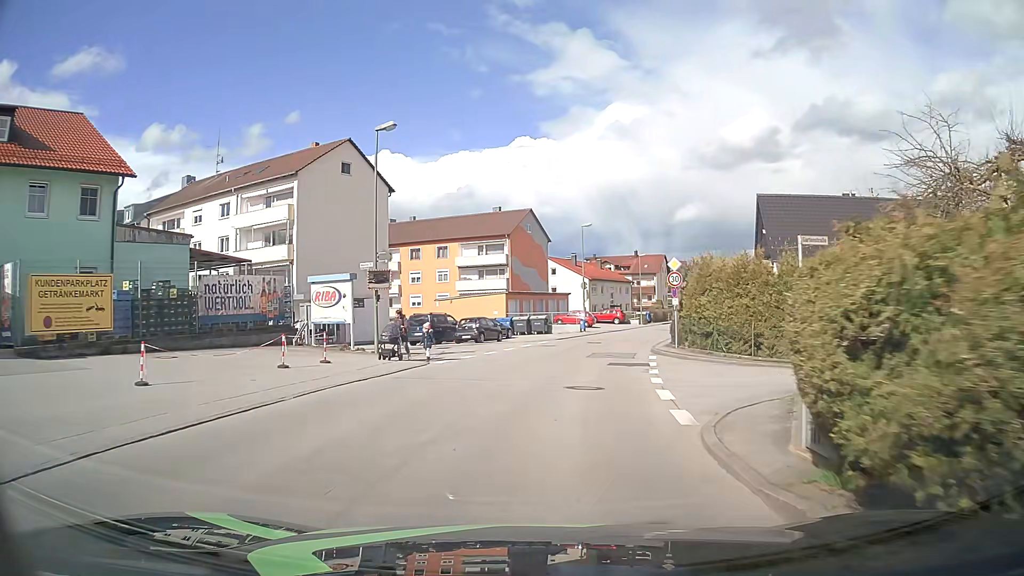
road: unclassified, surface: asphalt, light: Day
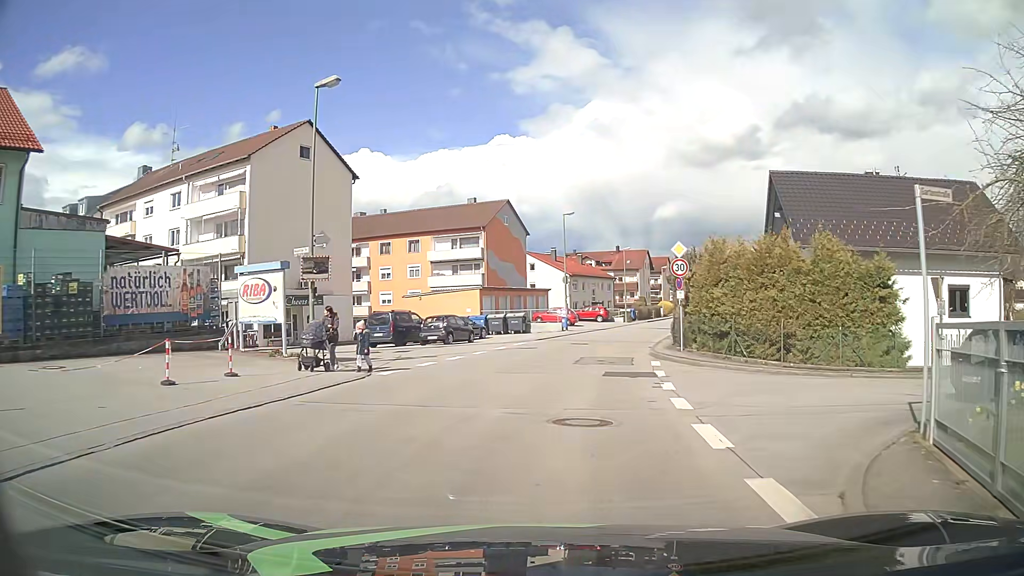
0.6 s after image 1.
(+0.1, +4.8) m; +2°
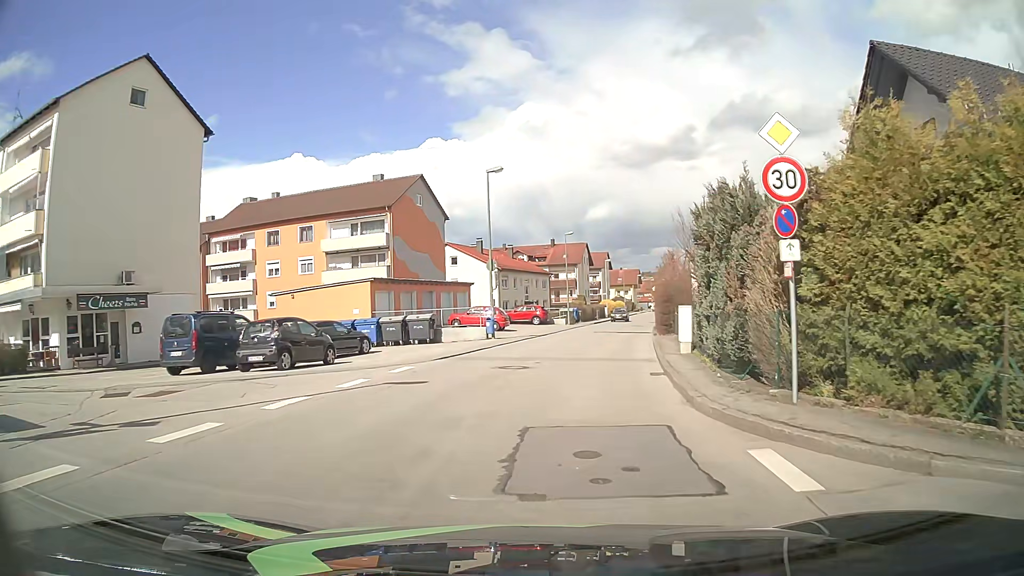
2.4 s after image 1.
(+0.7, +14.3) m; +6°
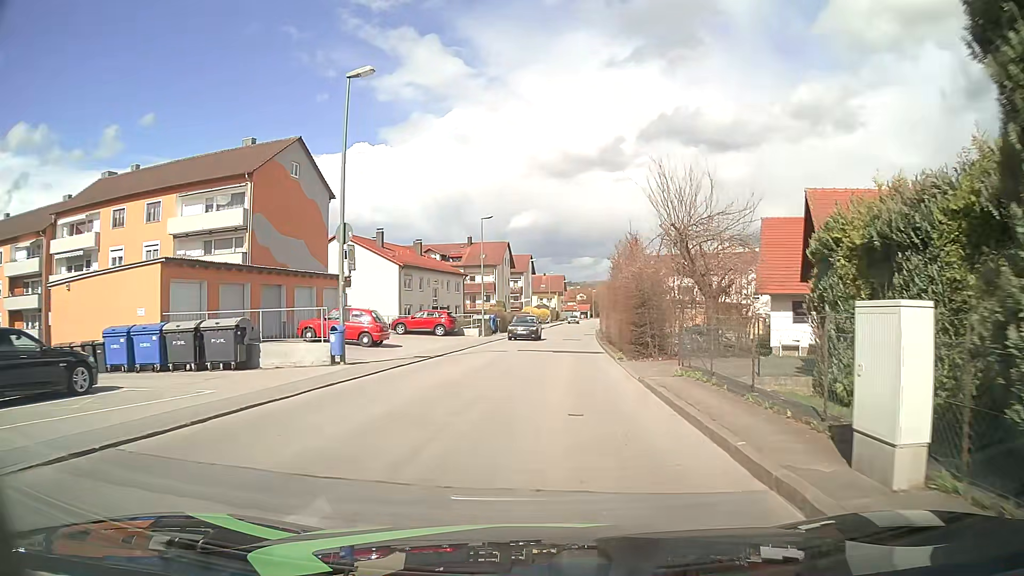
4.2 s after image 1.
(+0.8, +14.2) m; +7°
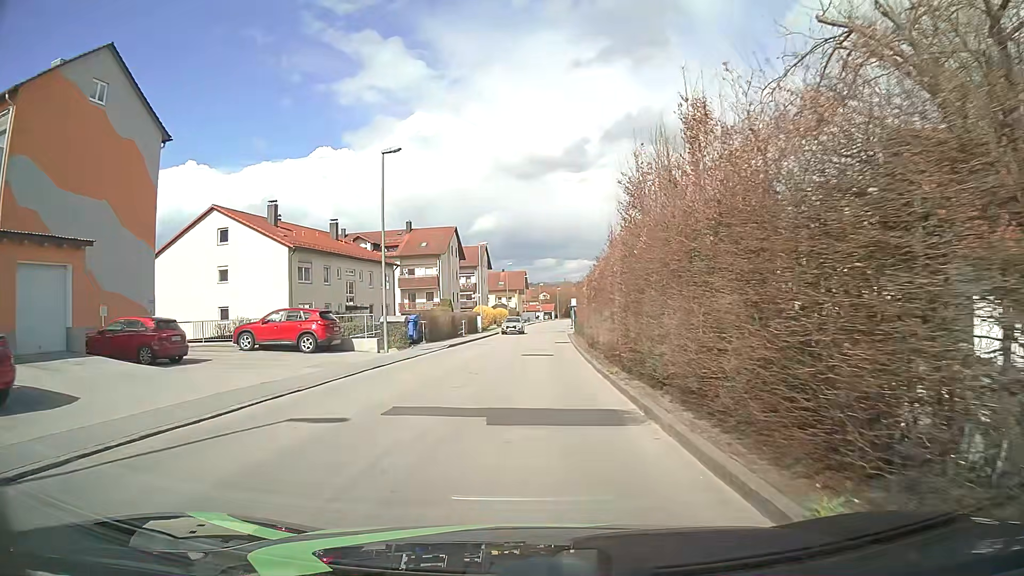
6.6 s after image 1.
(+1.0, +19.1) m; +4°
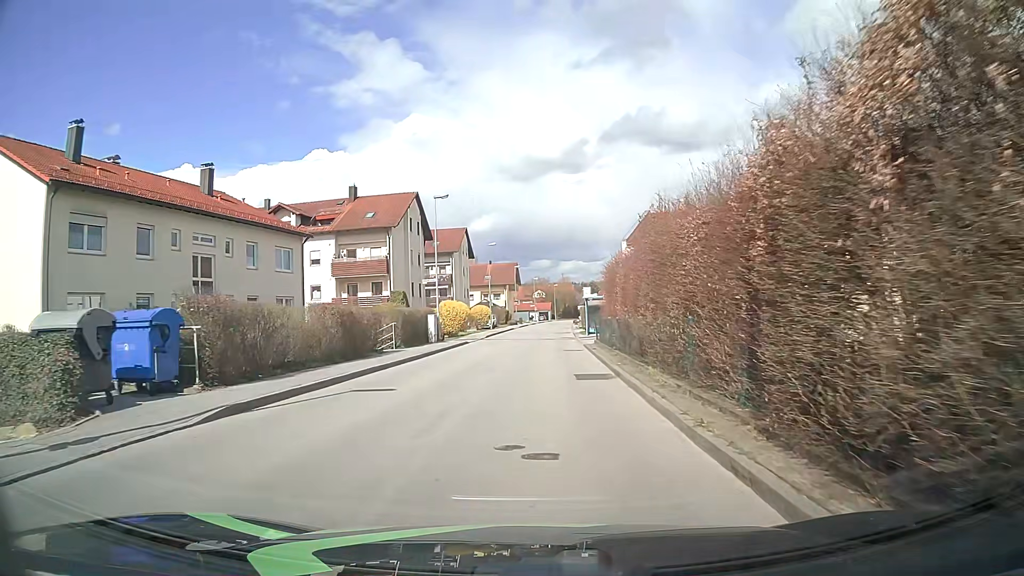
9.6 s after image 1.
(+0.1, +24.0) m; +1°
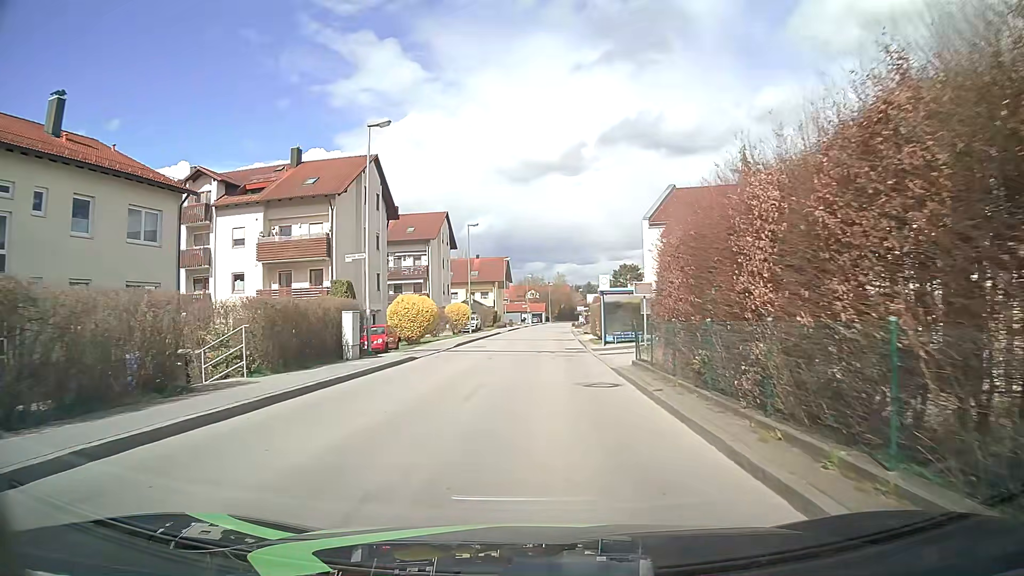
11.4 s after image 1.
(0.0, +14.3) m; 0°
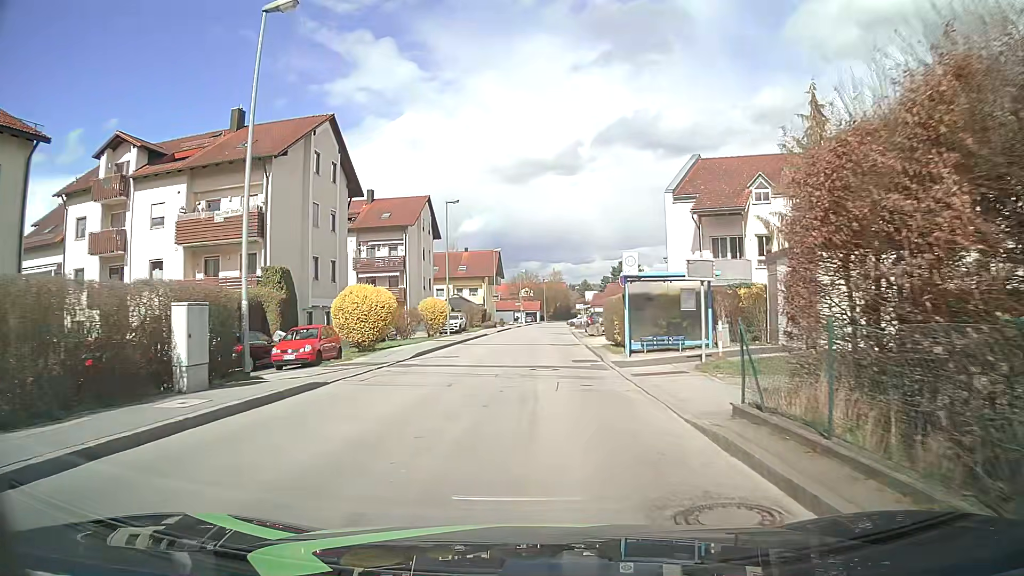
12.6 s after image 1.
(+0.1, +9.6) m; +1°
(0, +10) (0, +20) (0, +30) (+1, +40) (+1, +50) (+1, +60) (+2, +70) (+2, +80) (+3, +90) (+3, +100) m
